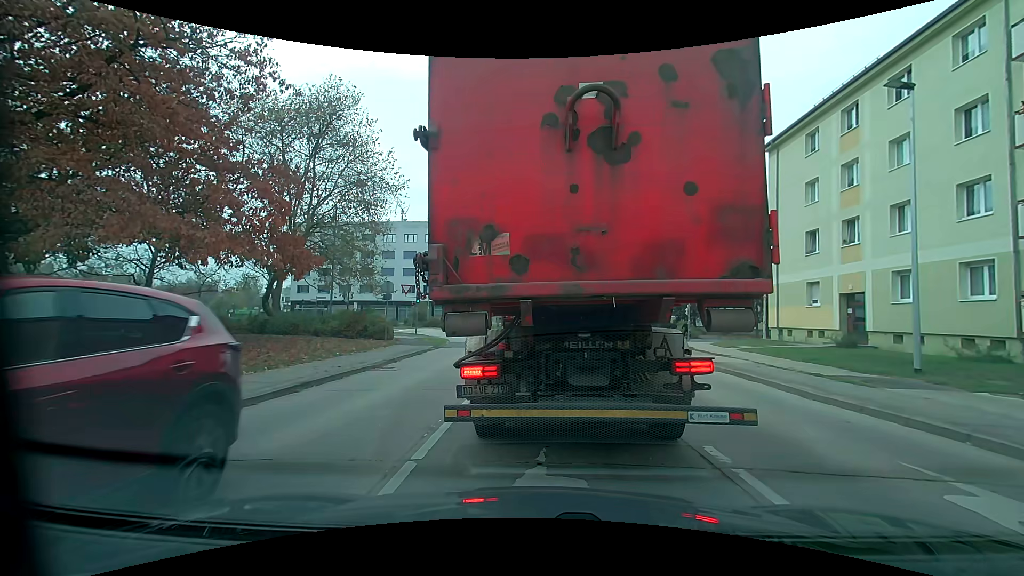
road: tertiary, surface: asphalt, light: Day
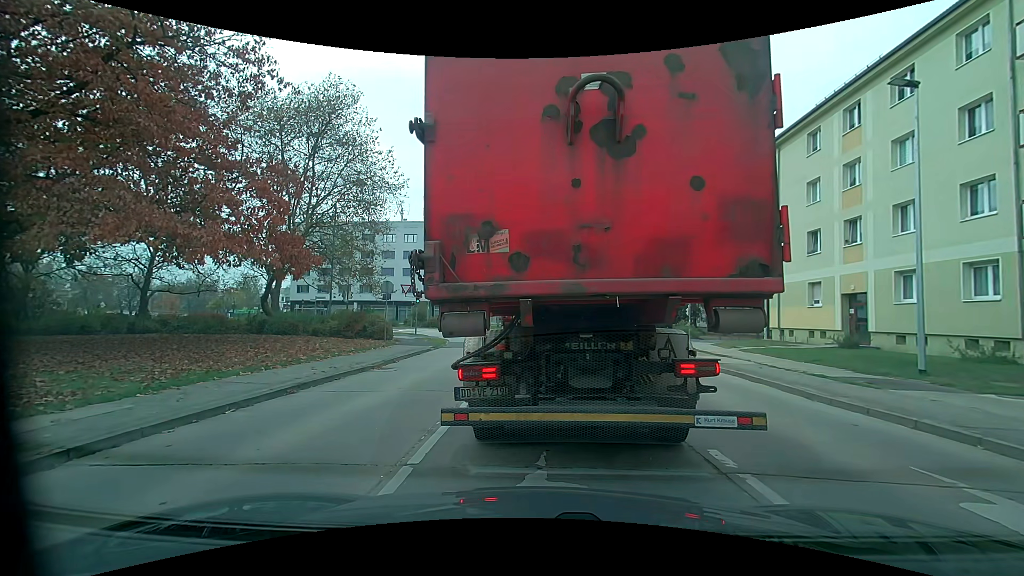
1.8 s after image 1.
(0.0, +0.1) m; 0°
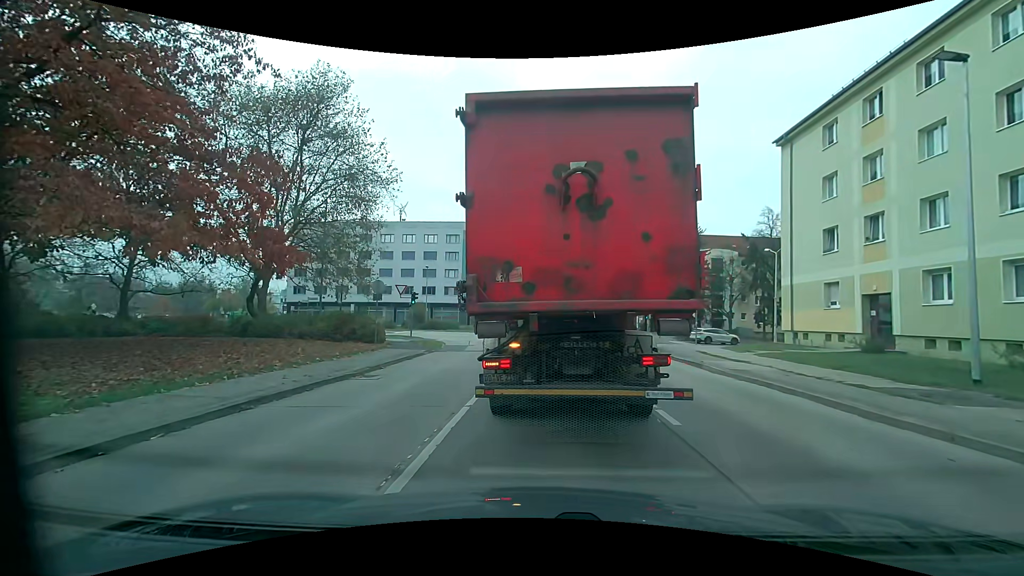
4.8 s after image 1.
(0.0, +1.7) m; +2°
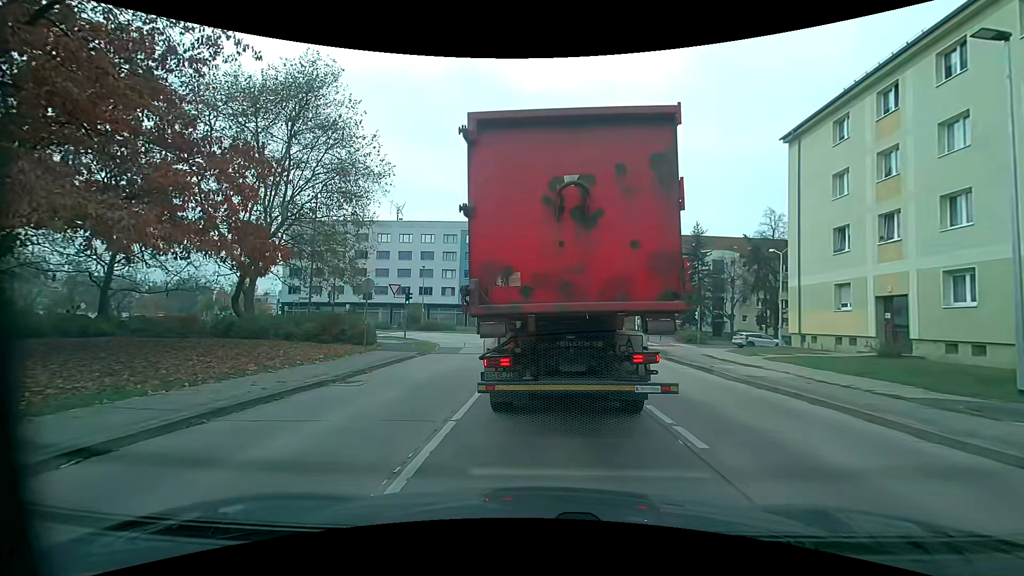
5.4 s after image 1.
(0.0, +1.3) m; -1°
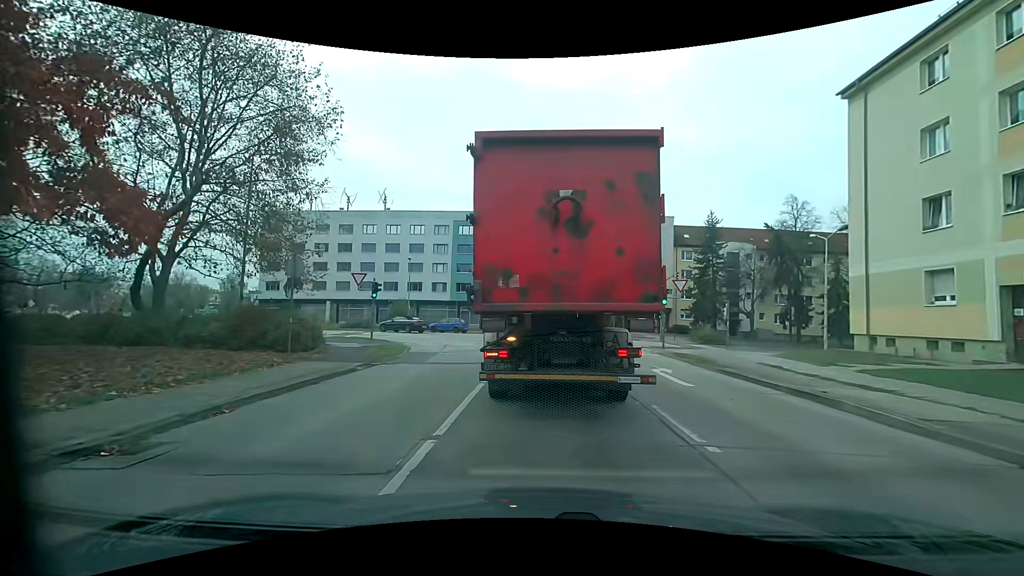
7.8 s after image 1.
(0.0, +6.5) m; +1°
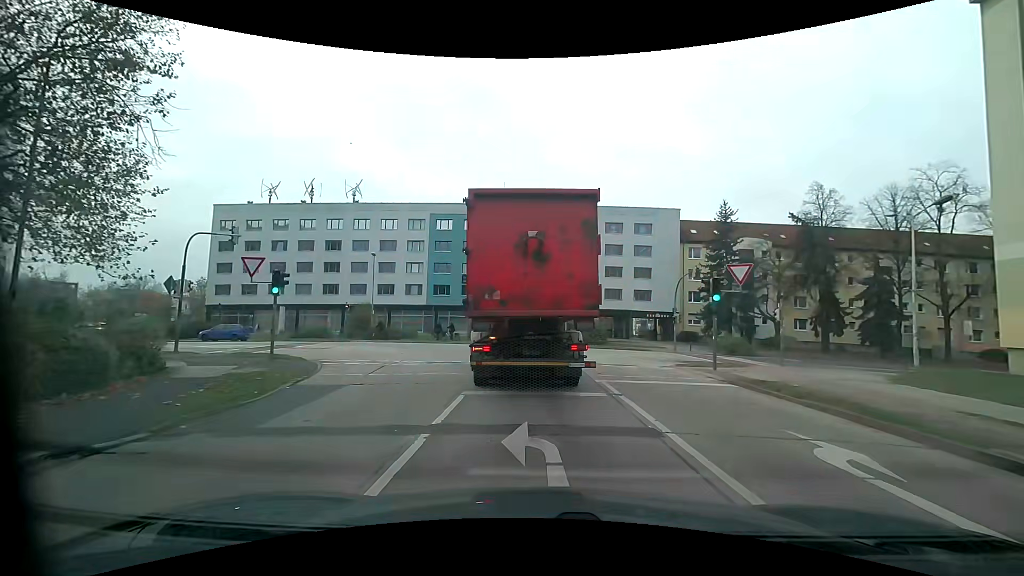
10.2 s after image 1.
(0.0, +9.4) m; 0°
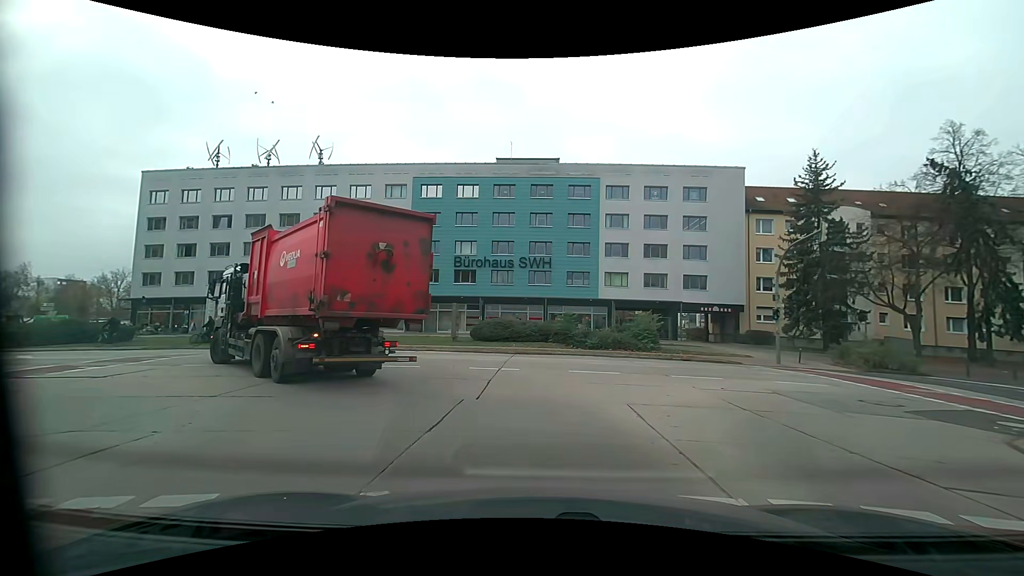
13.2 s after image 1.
(+0.1, +15.5) m; -1°
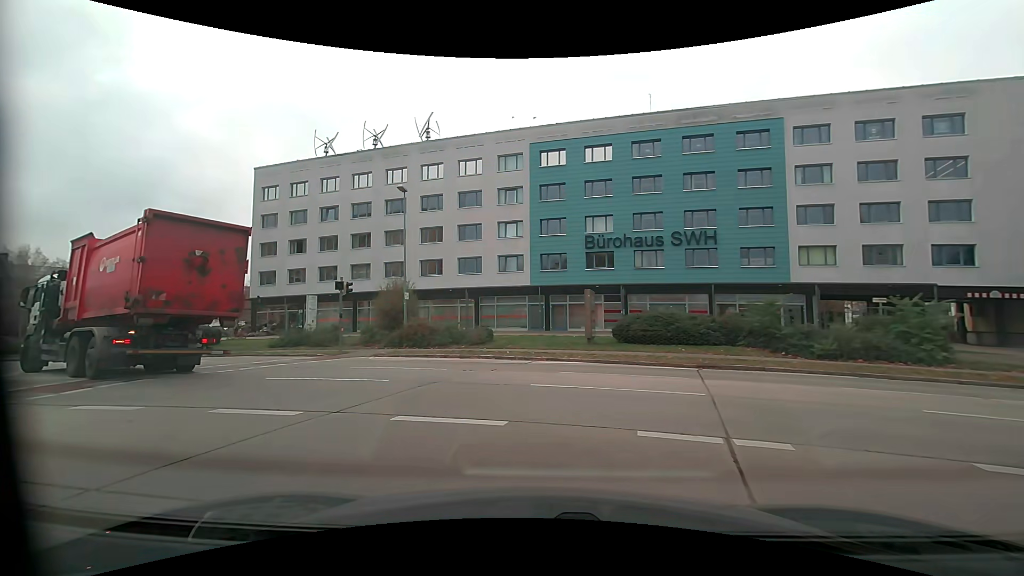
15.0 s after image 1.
(-1.1, +9.7) m; -16°
(-2, +10) (-8, +17) (-17, +22) (-26, +26) (-36, +28) (-46, +31) (-55, +35) (-59, +43) (-58, +53) (-55, +63) m
